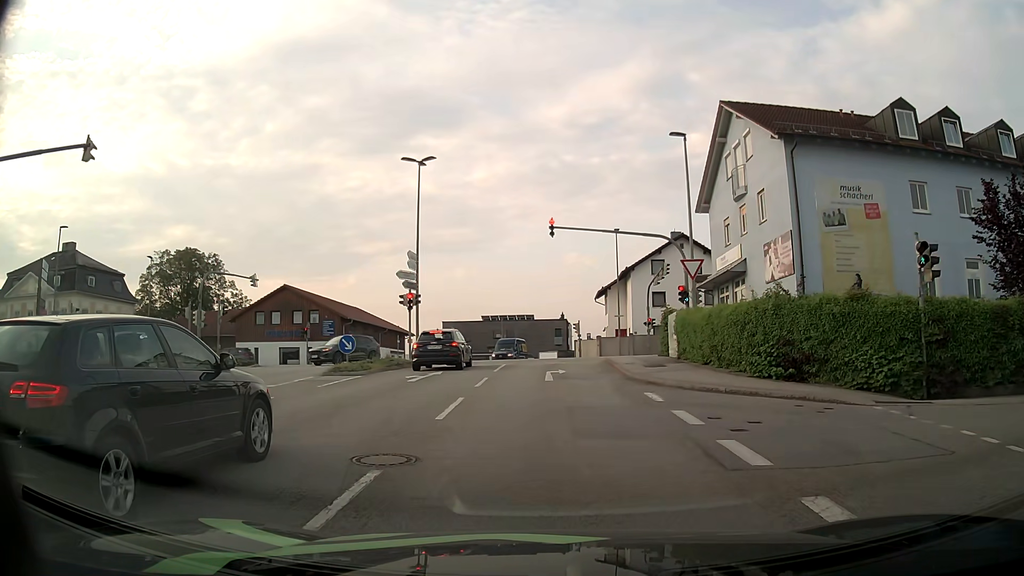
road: tertiary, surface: asphalt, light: Day
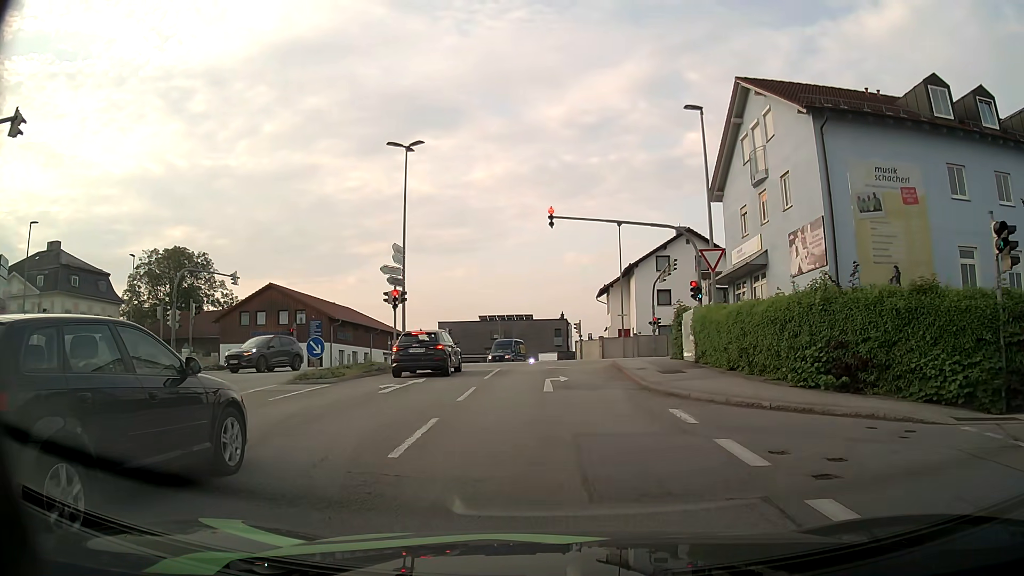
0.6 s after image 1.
(0.0, +3.0) m; 0°
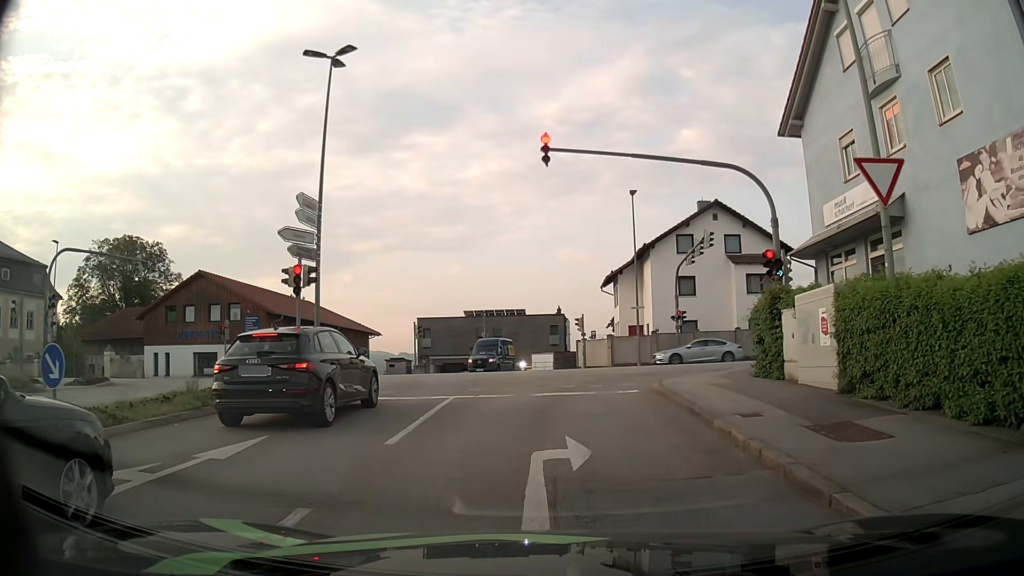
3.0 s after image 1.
(+0.1, +11.0) m; +1°
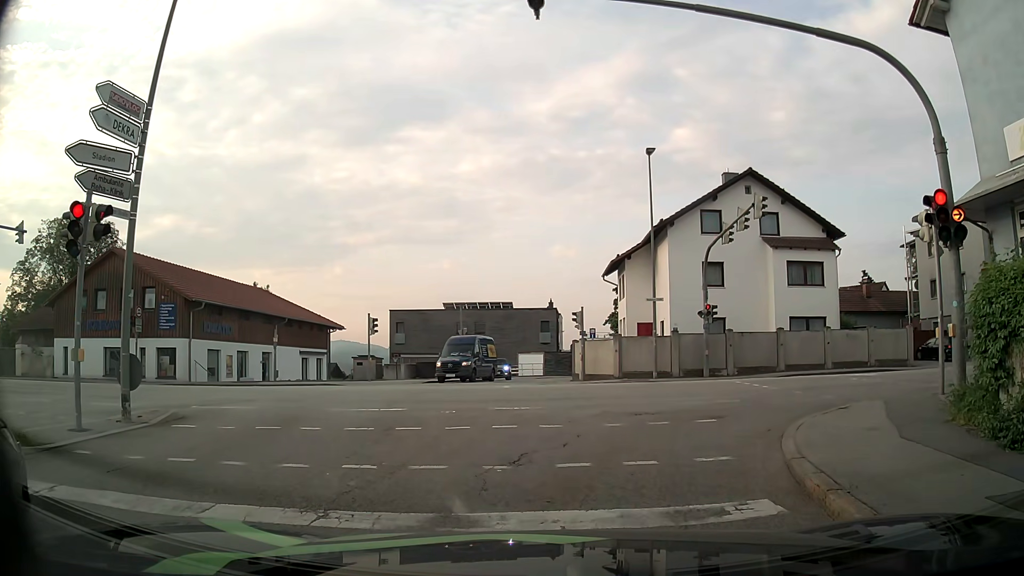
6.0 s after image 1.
(+0.1, +9.0) m; +2°
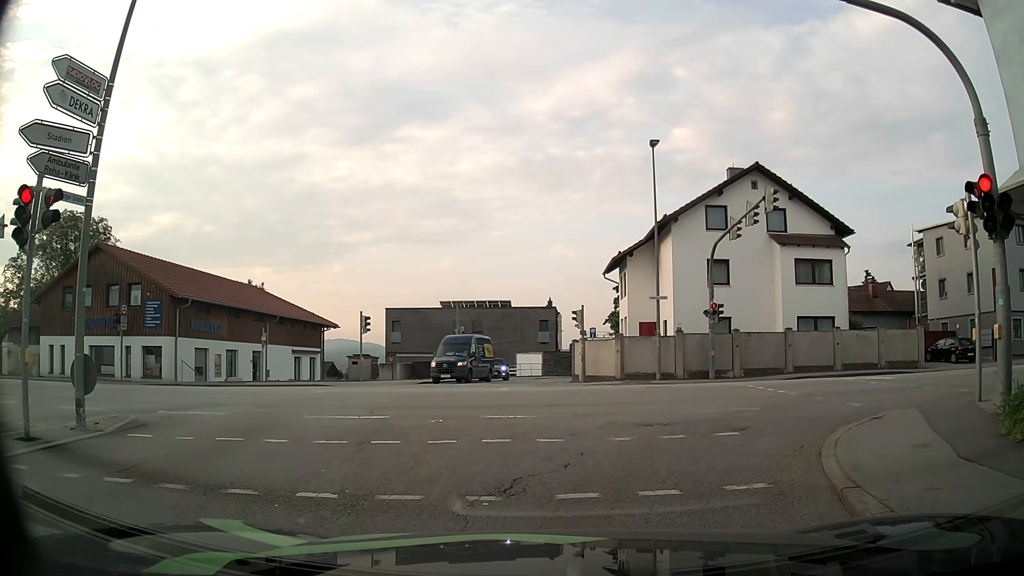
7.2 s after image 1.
(0.0, +1.2) m; -1°
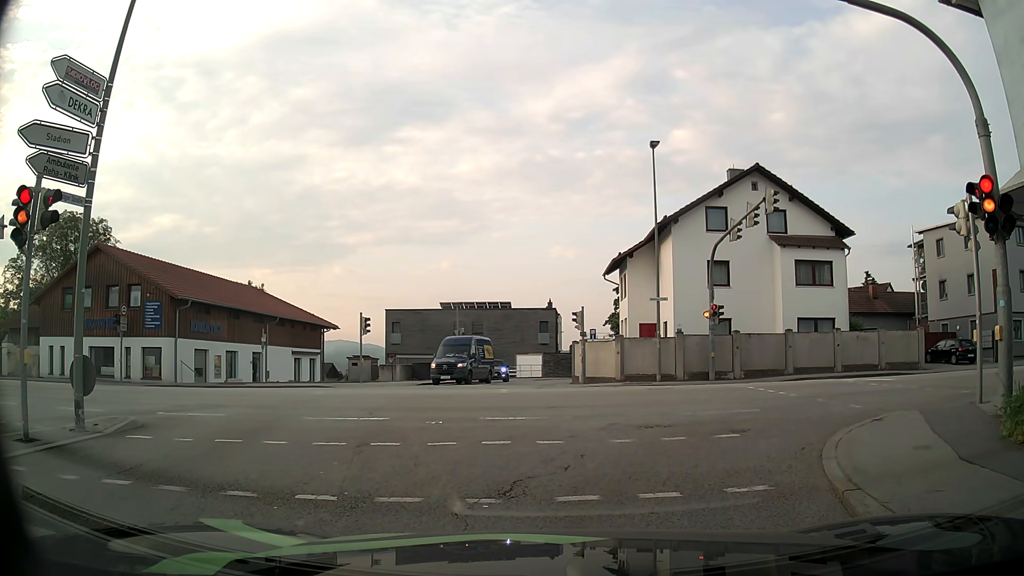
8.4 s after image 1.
(0.0, +0.1) m; 0°
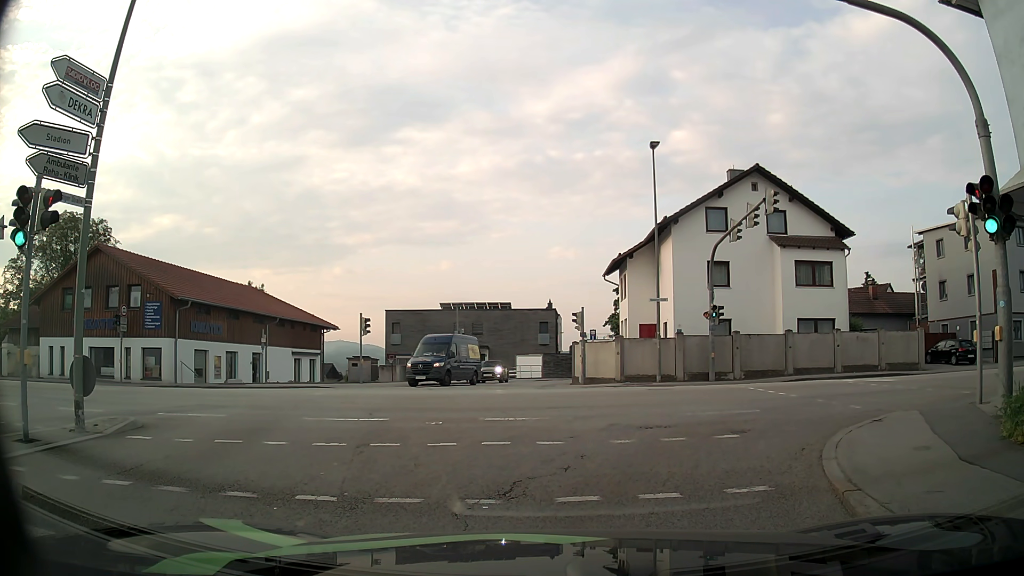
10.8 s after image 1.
(0.0, 0.0) m; 0°
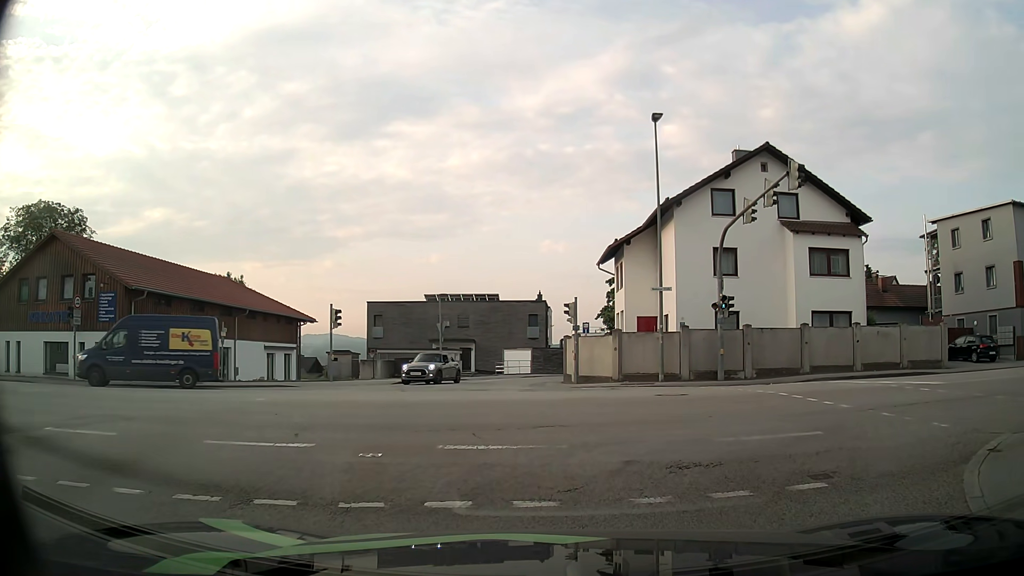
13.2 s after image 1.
(0.0, +3.3) m; +2°
(+2, +9) (+11, +14) (+21, +15) (+31, +16) (+41, +17) (+51, +19) (+61, +20) (+71, +22) (+80, +25) (+90, +27) m
